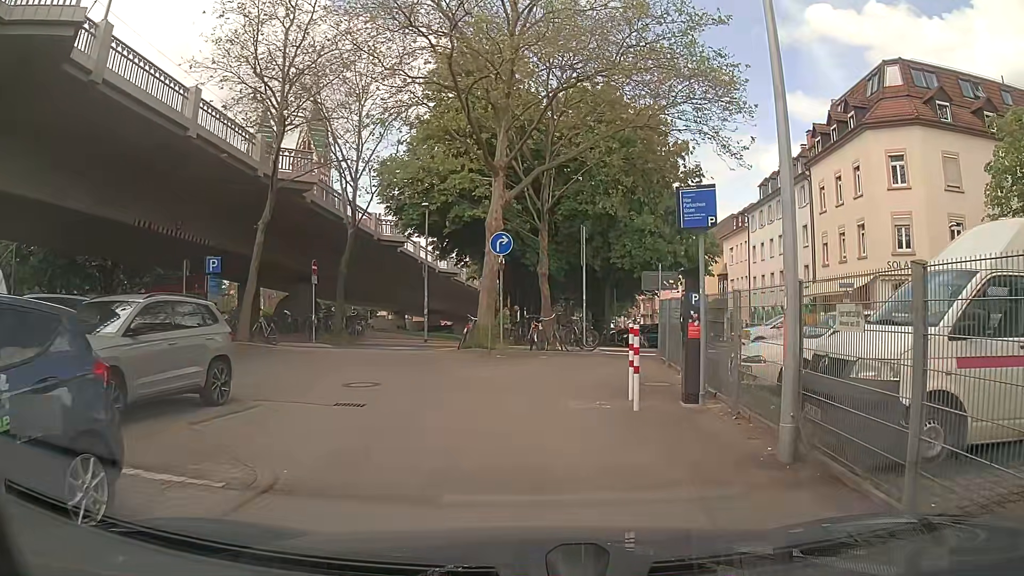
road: service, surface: asphalt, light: Day
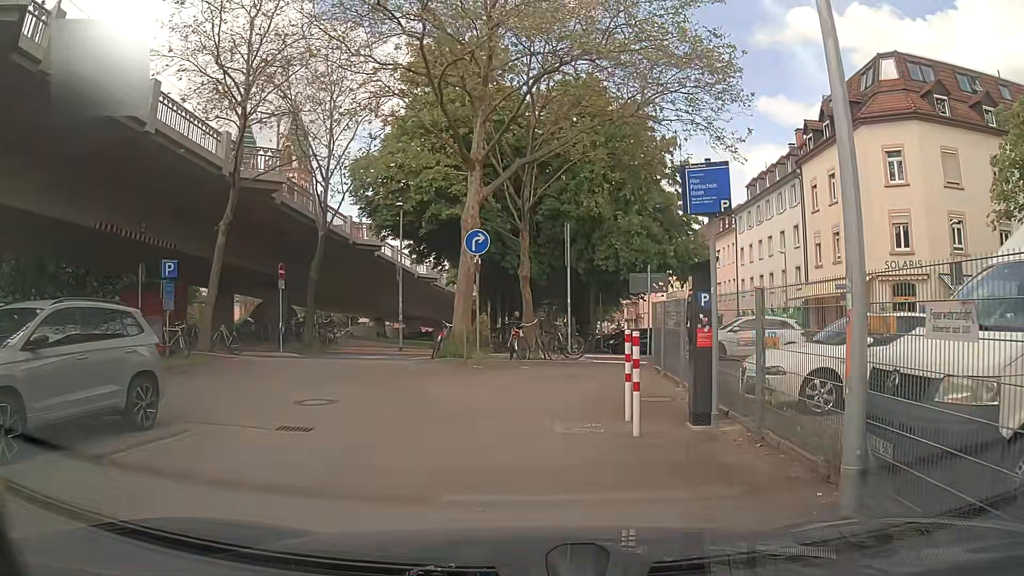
(0.0, +1.7) m; +2°
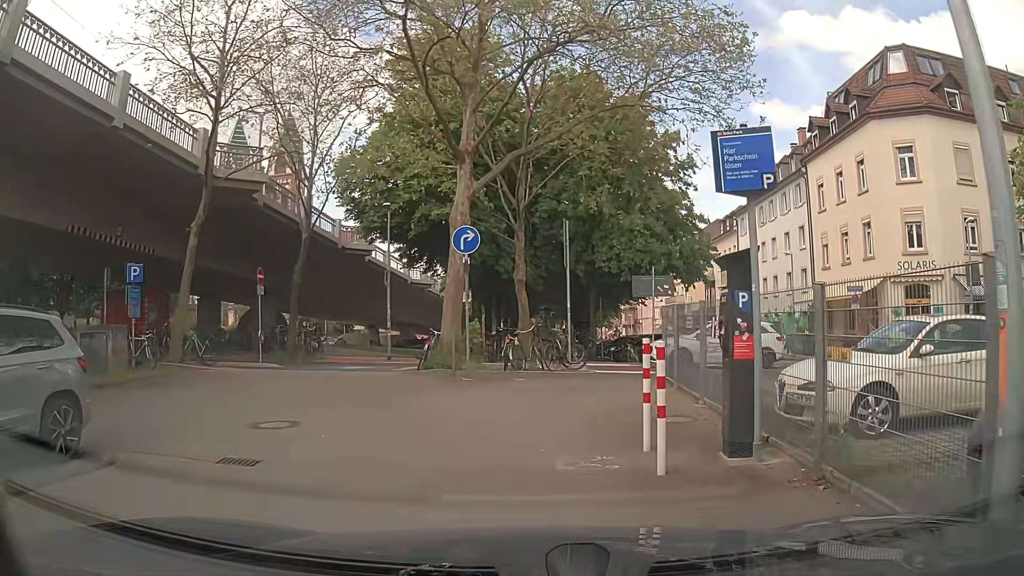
(0.0, +1.7) m; -1°
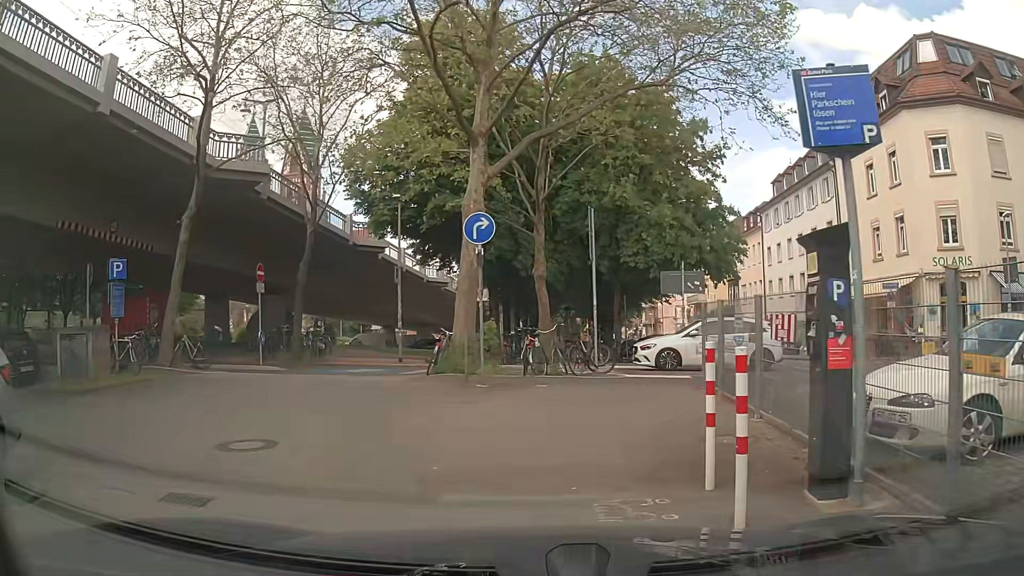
(0.0, +1.7) m; -3°
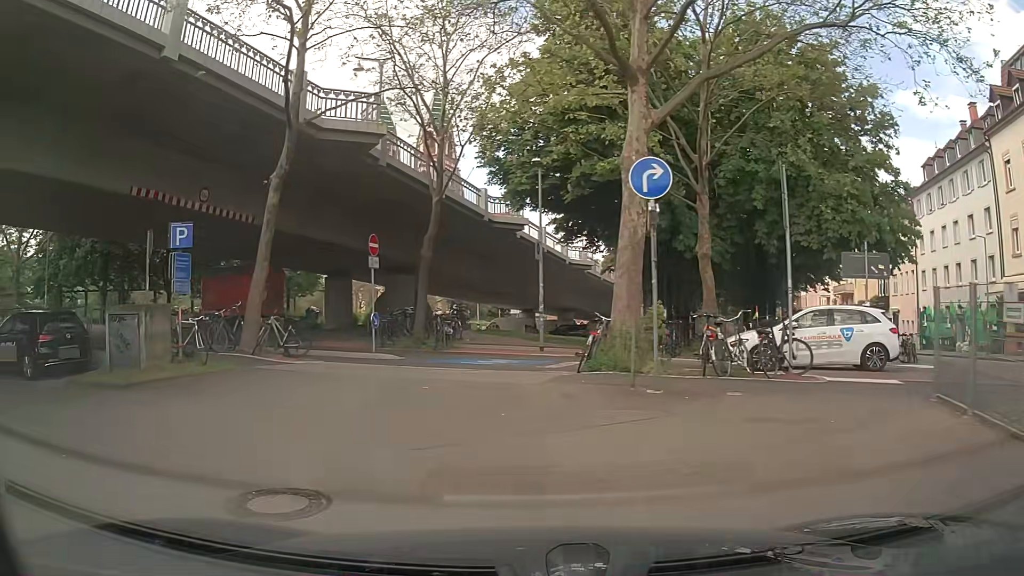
(-0.3, +3.4) m; -13°
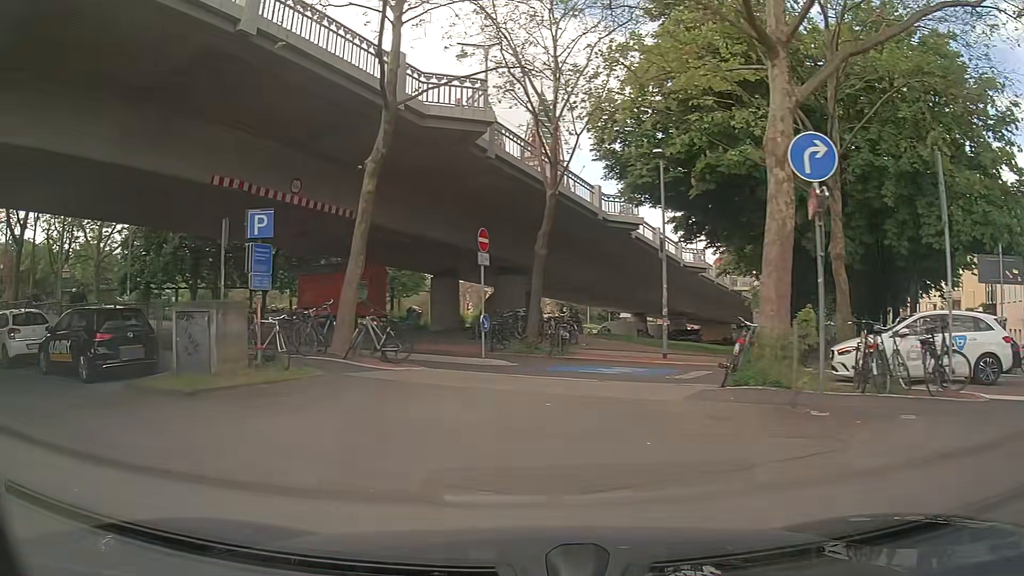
(-0.1, +1.7) m; -10°
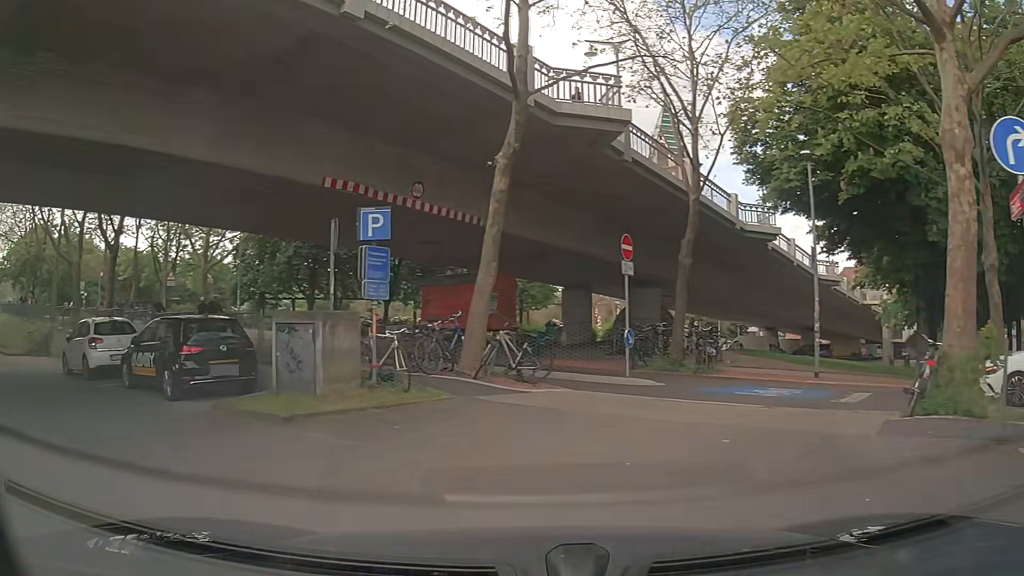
(-0.1, +1.6) m; -10°
